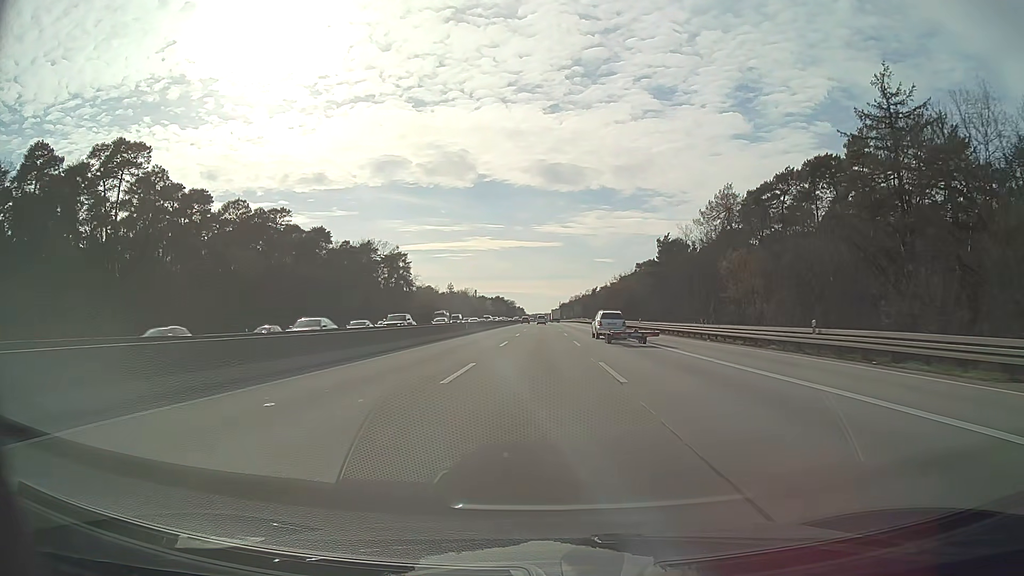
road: motorway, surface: asphalt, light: Day
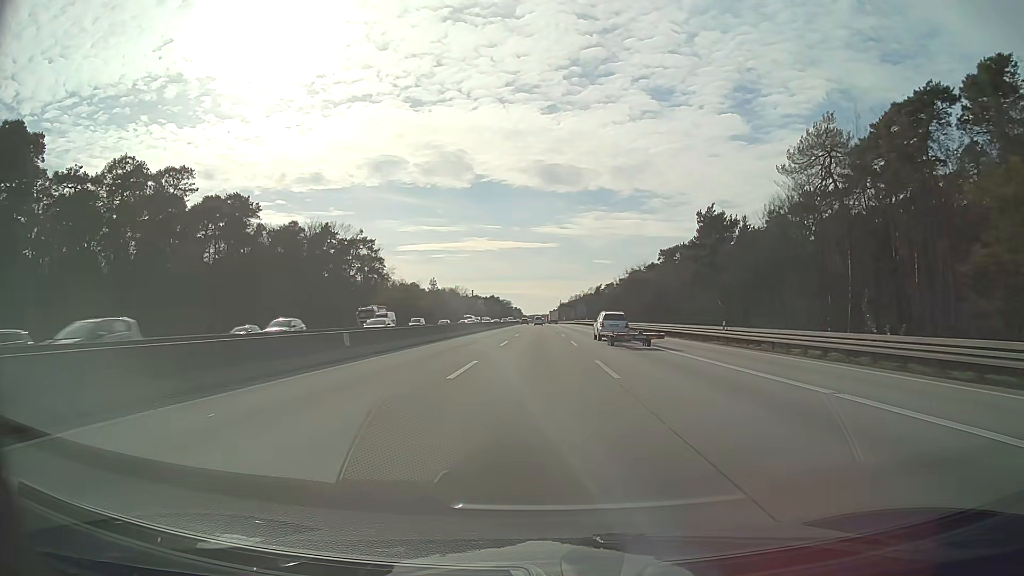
(0.0, +34.9) m; 0°
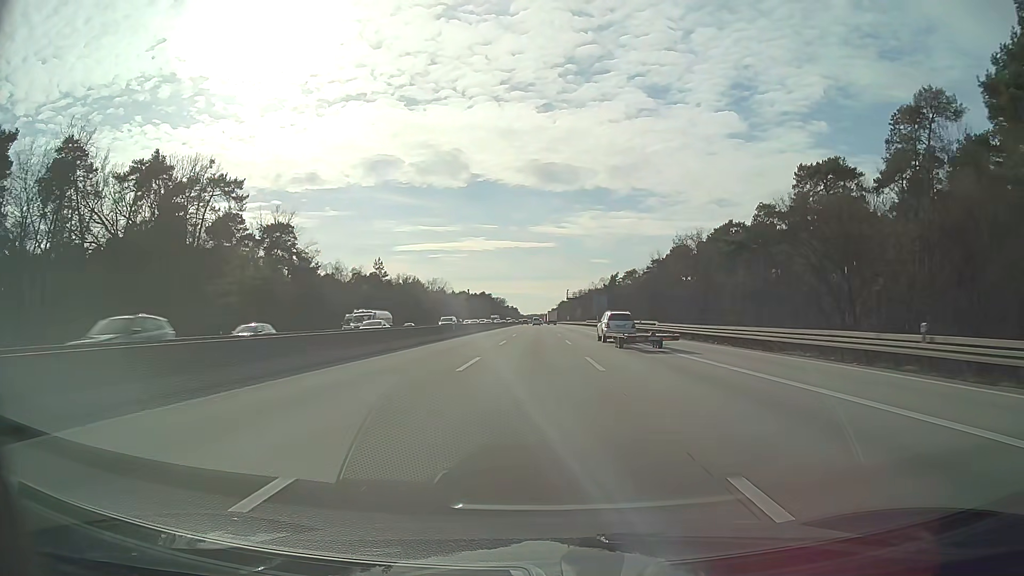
(+0.1, +69.8) m; 0°
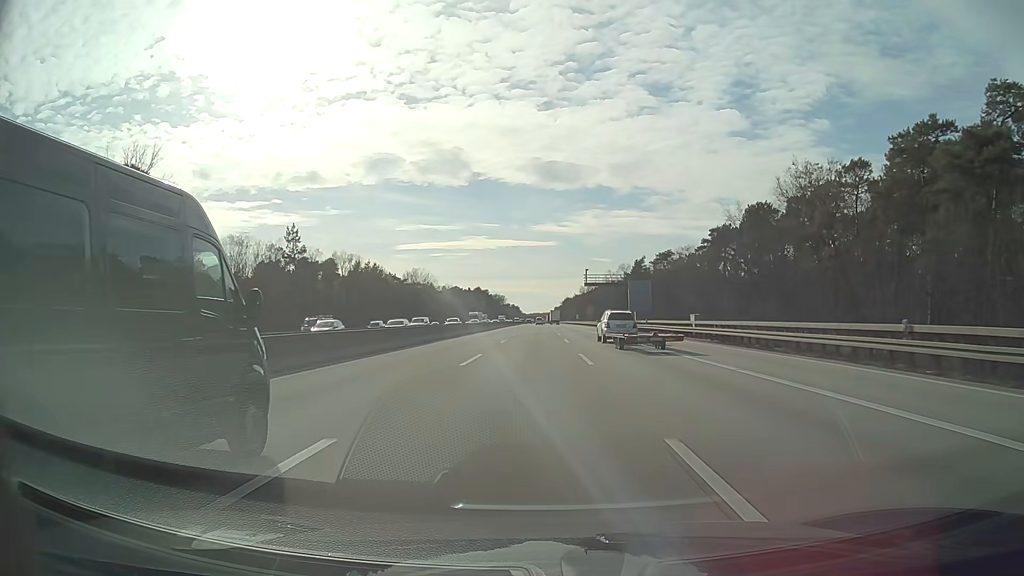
(+0.1, +52.3) m; 0°
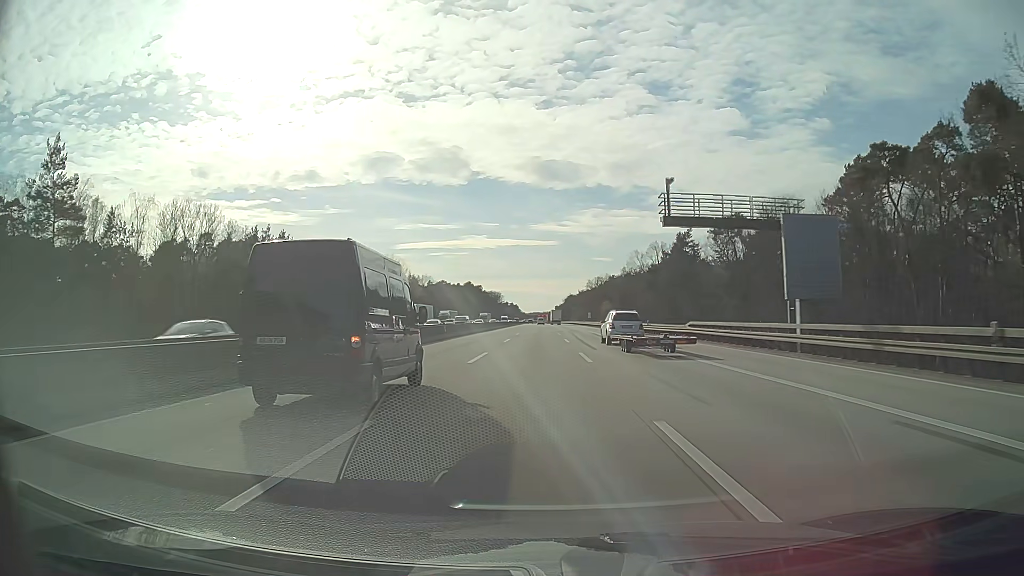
(-0.2, +52.5) m; 0°
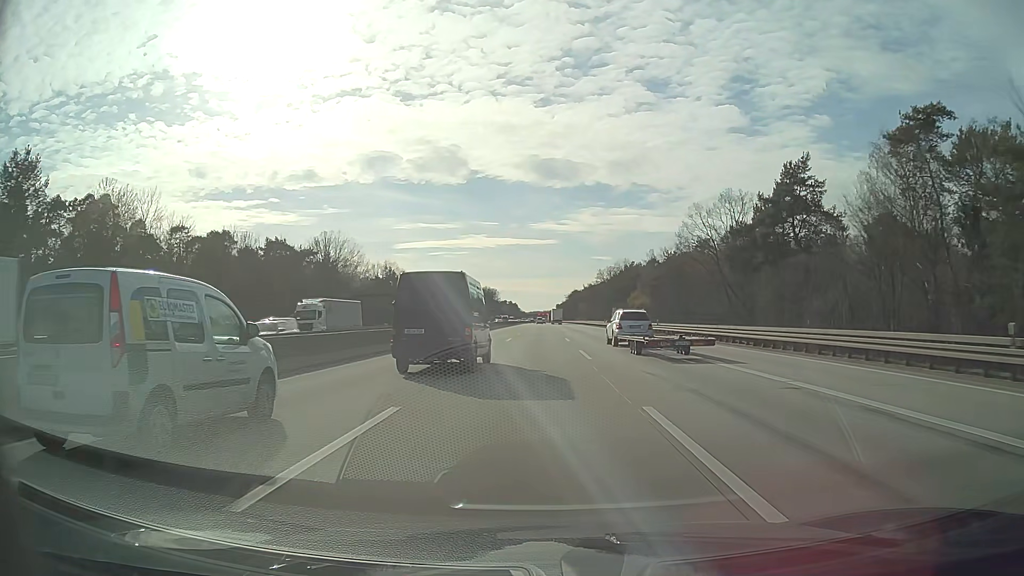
(0.0, +52.9) m; 0°
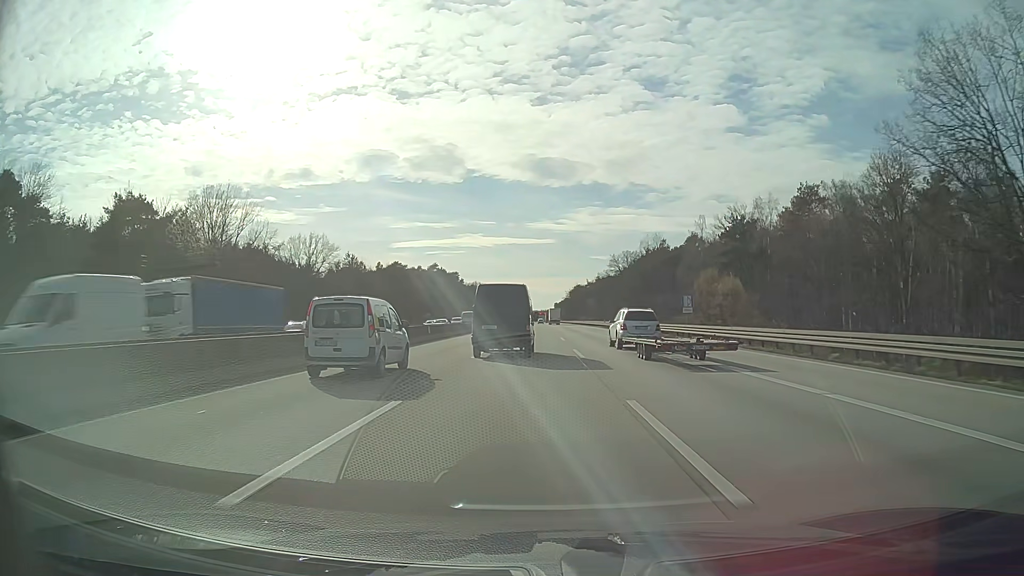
(+0.2, +53.4) m; 0°
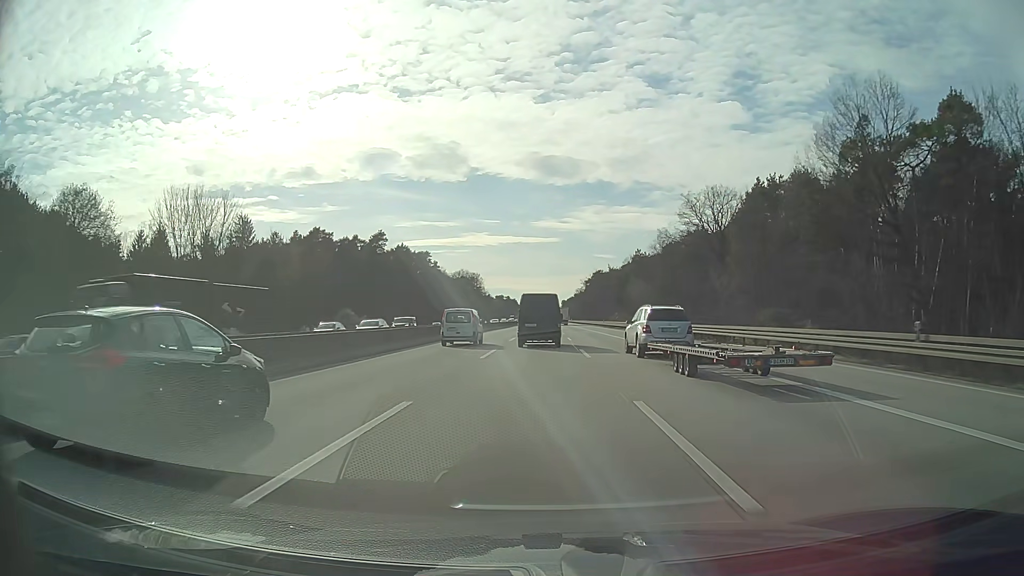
(-0.3, +90.2) m; 0°
(0, +10) (0, +20) (0, +30) (0, +40) (0, +50) (0, +60) (0, +70) (0, +80) (0, +90) (0, +100) m
